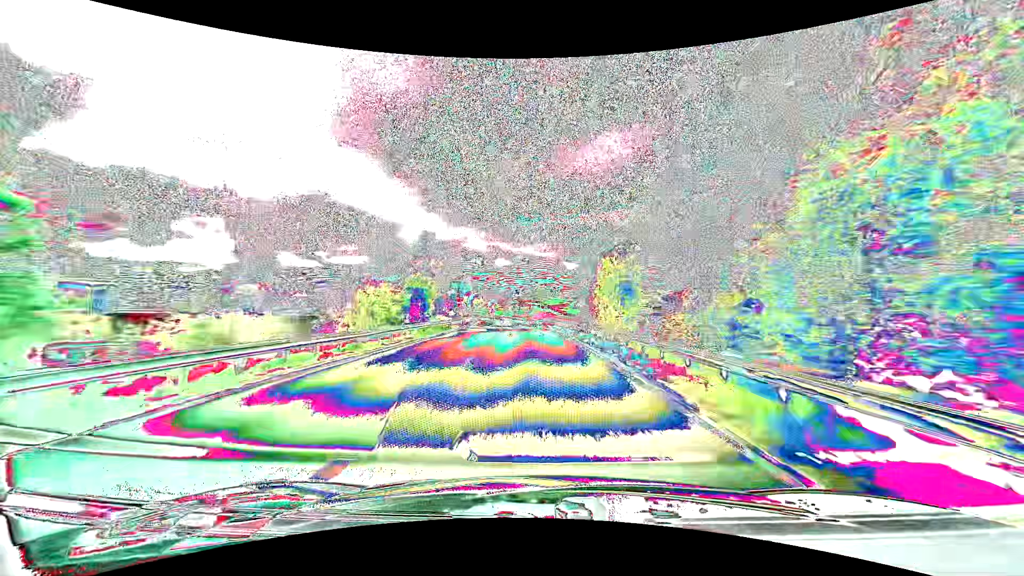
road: primary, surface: asphalt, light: Day
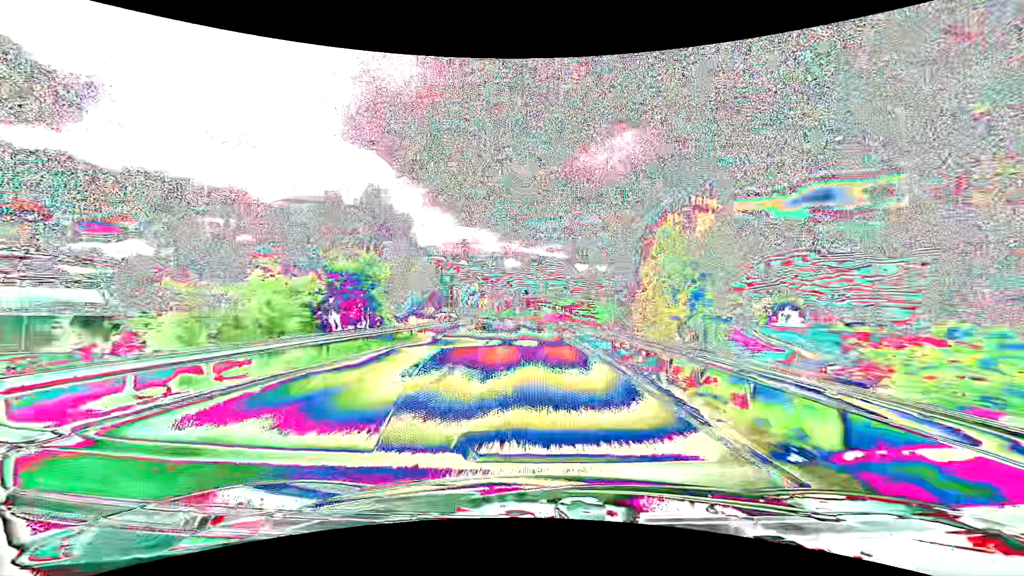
(-0.1, +15.7) m; -1°
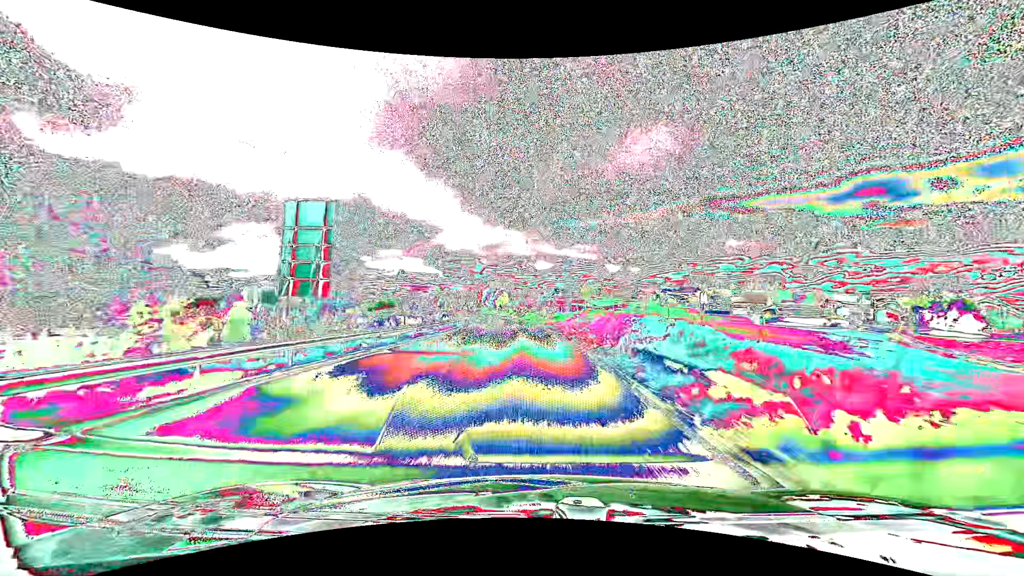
(-1.3, +46.6) m; -3°
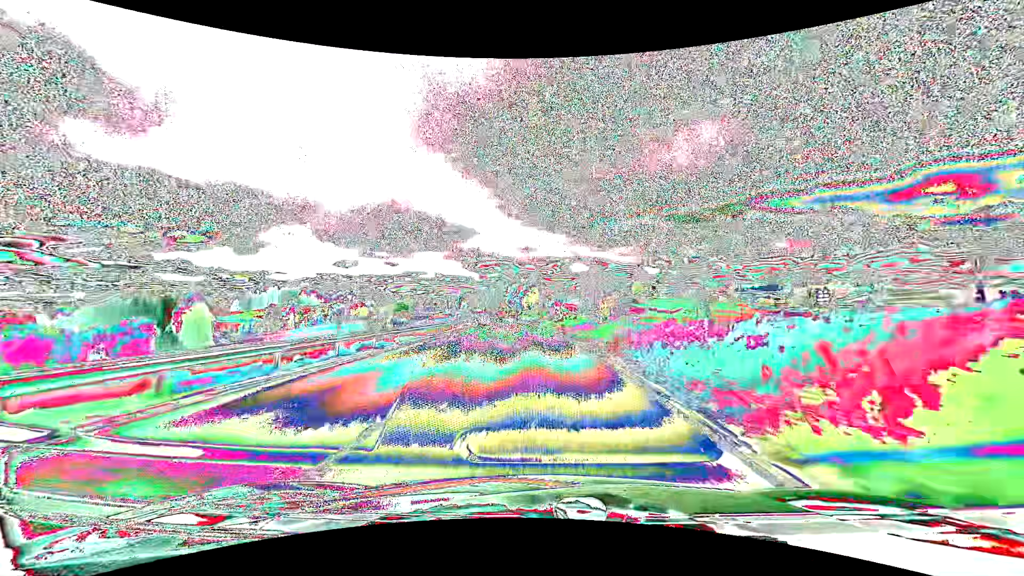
(-1.8, +45.9) m; -4°
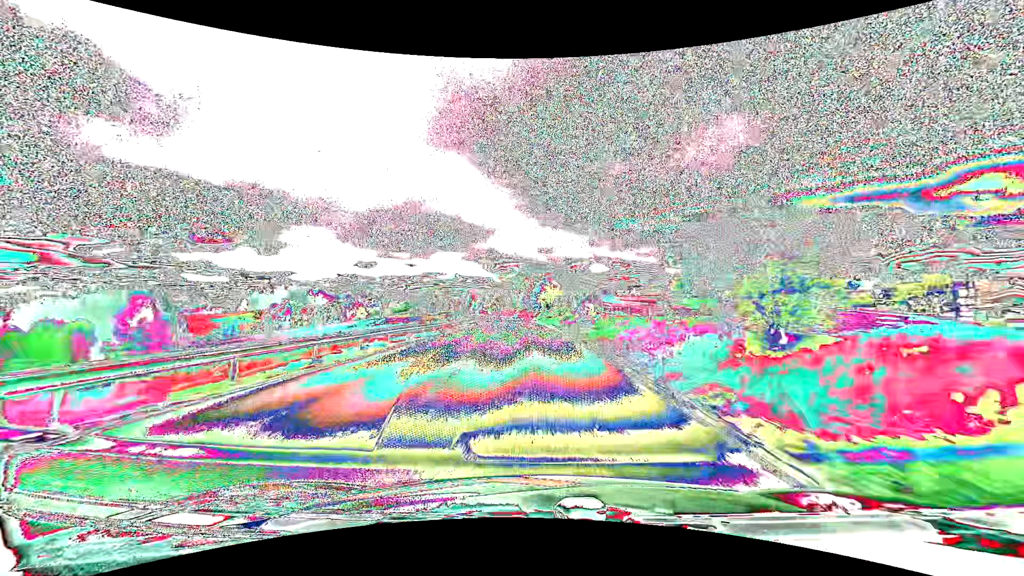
(-0.5, +30.4) m; -2°
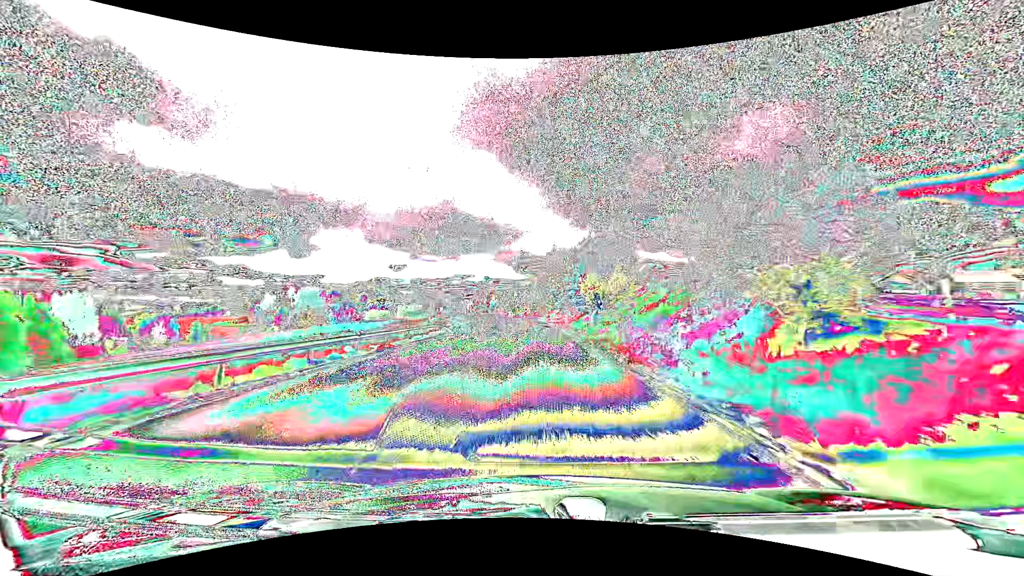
(-1.3, +45.2) m; -3°
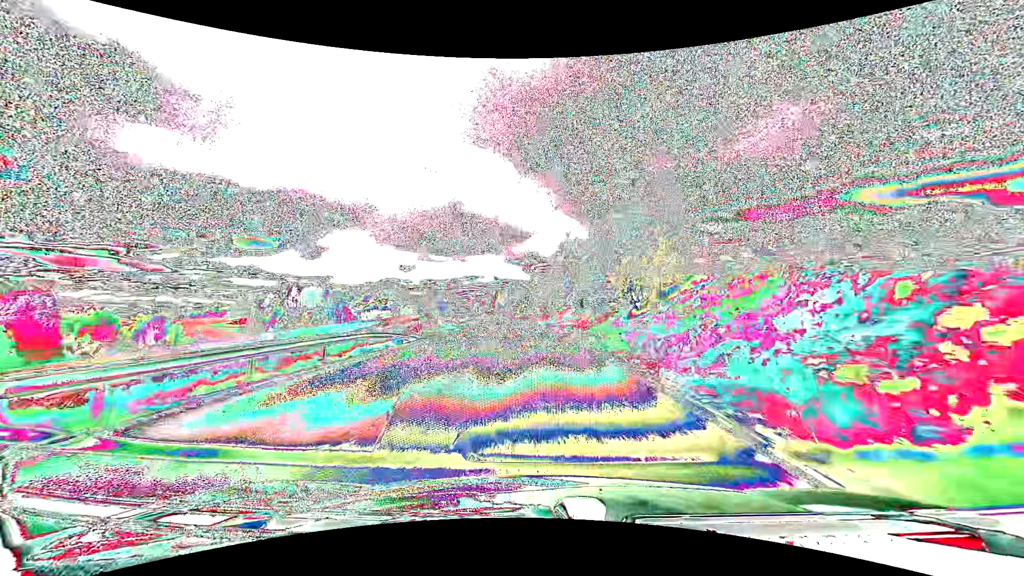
(-0.2, +15.0) m; -1°
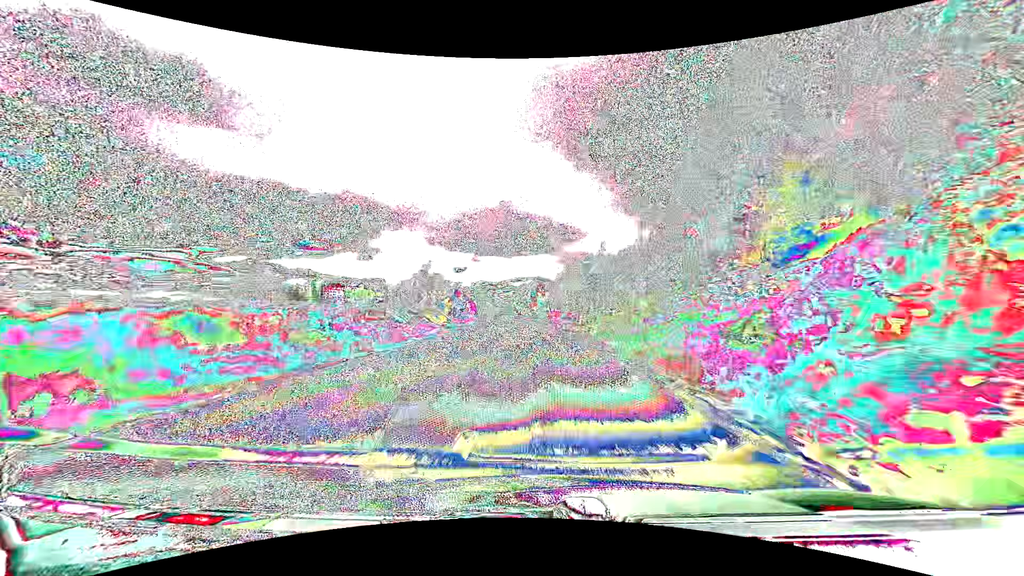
(-3.7, +74.0) m; -6°
(0, +10) (0, +20) (0, +30) (-1, +40) (-1, +50) (-2, +60) (-2, +70) (-3, +80) (-4, +90) (-5, +100) m
